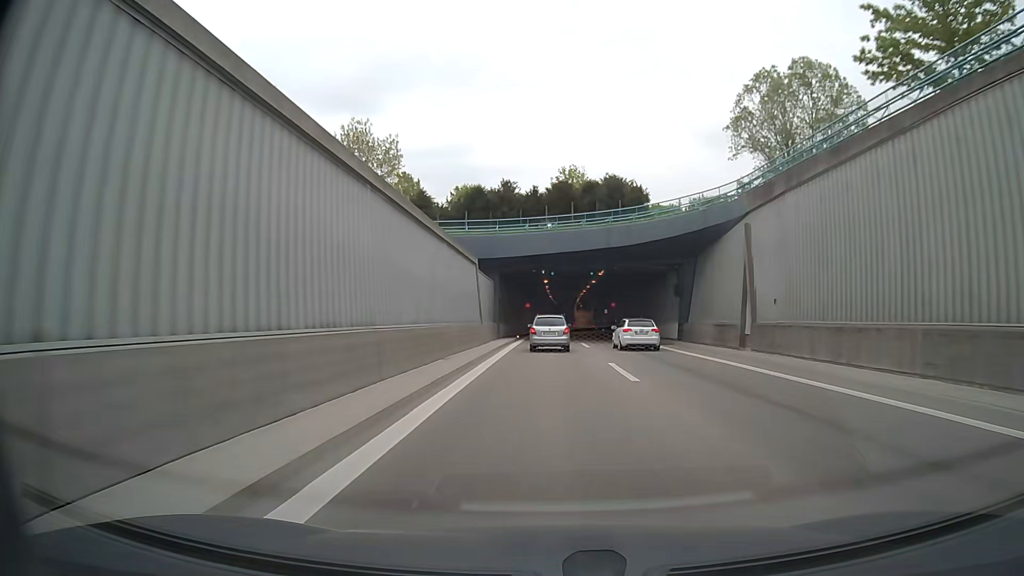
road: motorway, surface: asphalt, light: Day
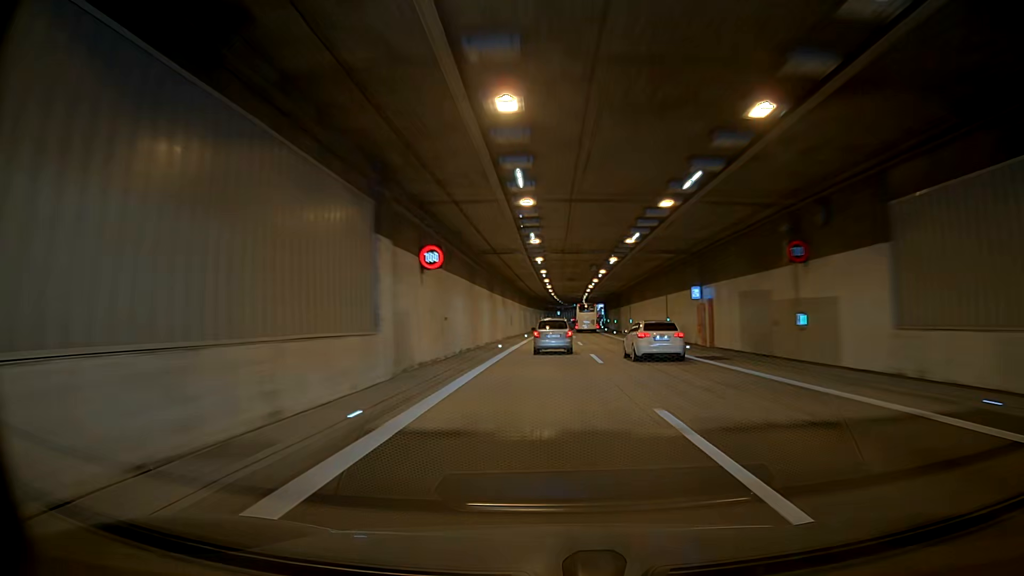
(+0.3, +64.9) m; 0°
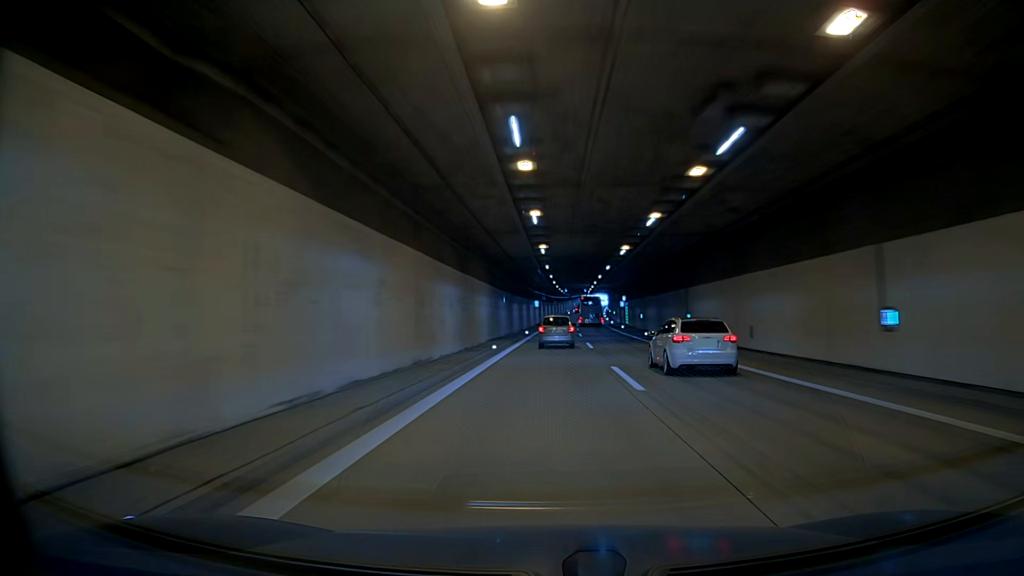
(+0.4, +80.8) m; +1°
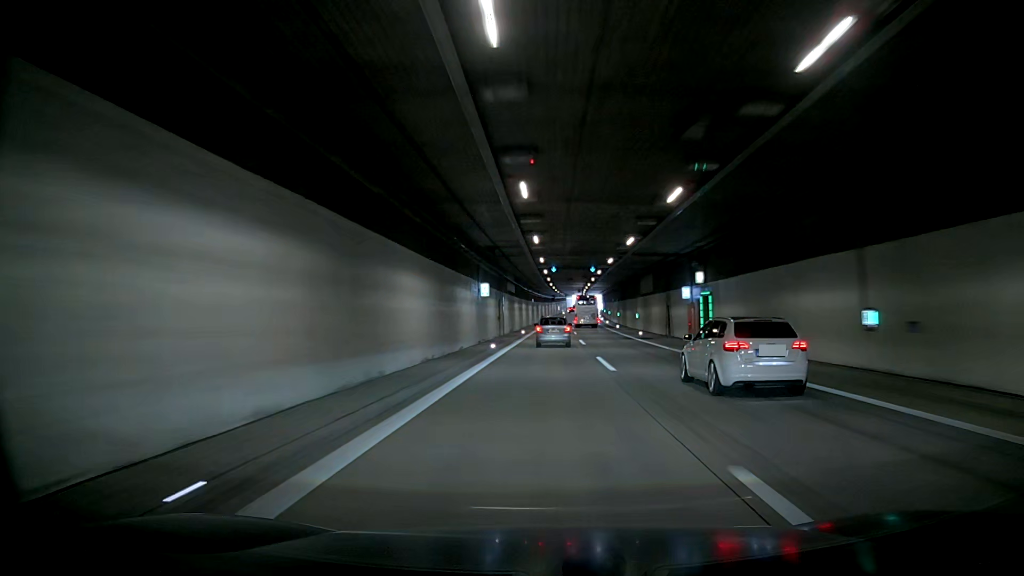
(+1.7, +49.4) m; +4°
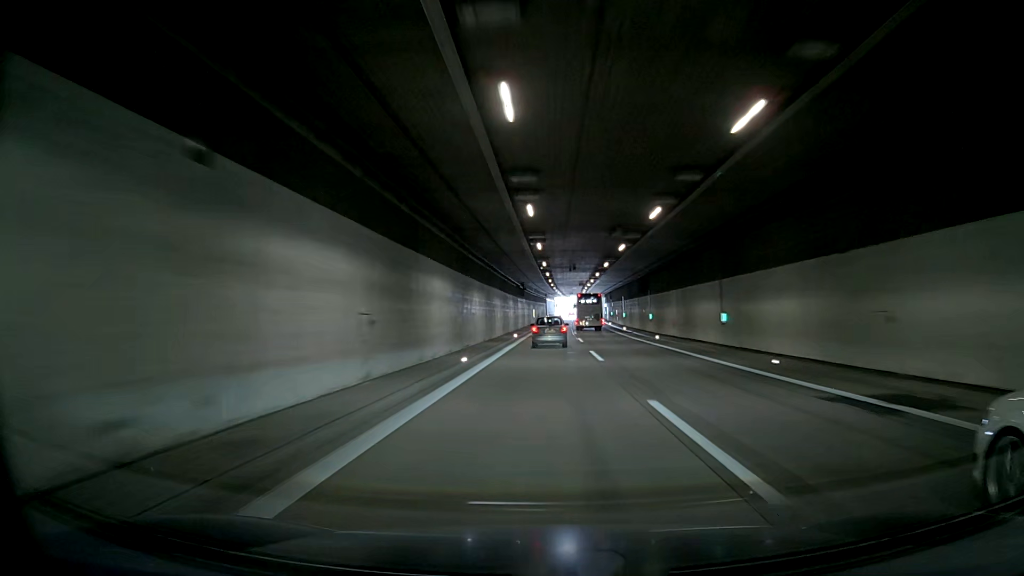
(+1.2, +84.8) m; +1°
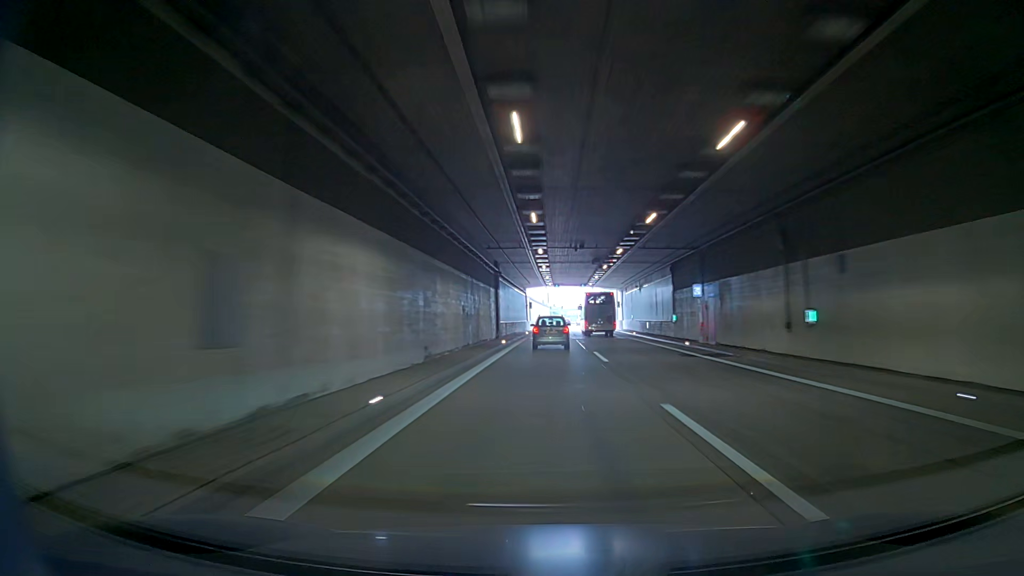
(0.0, +85.8) m; 0°
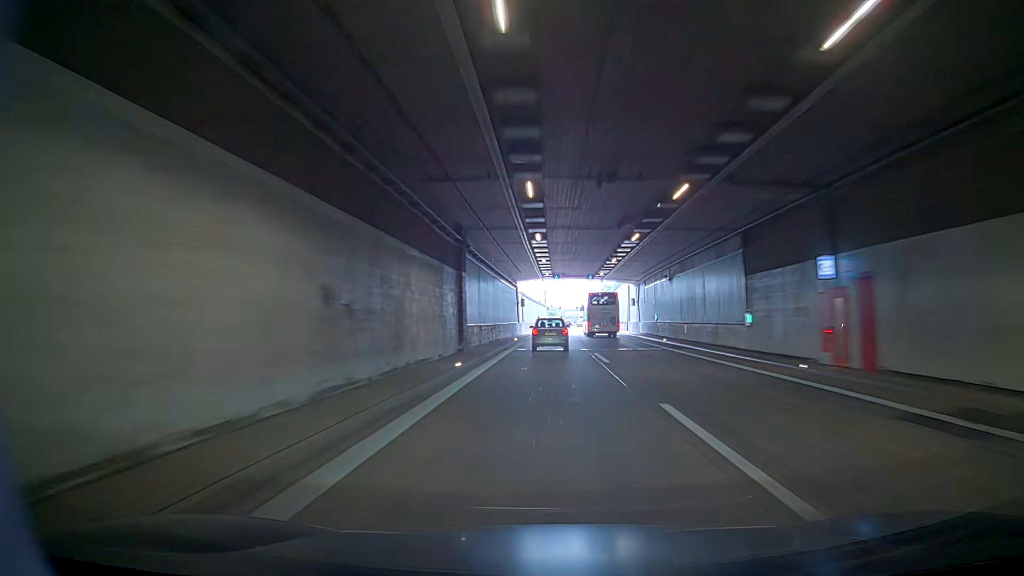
(0.0, +16.9) m; 0°
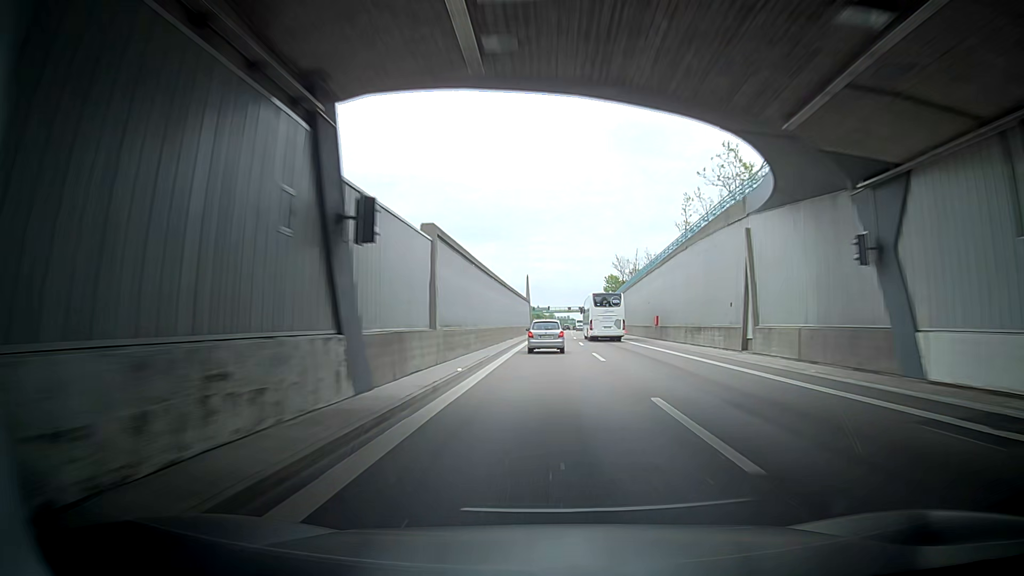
(0.0, +50.7) m; 0°
